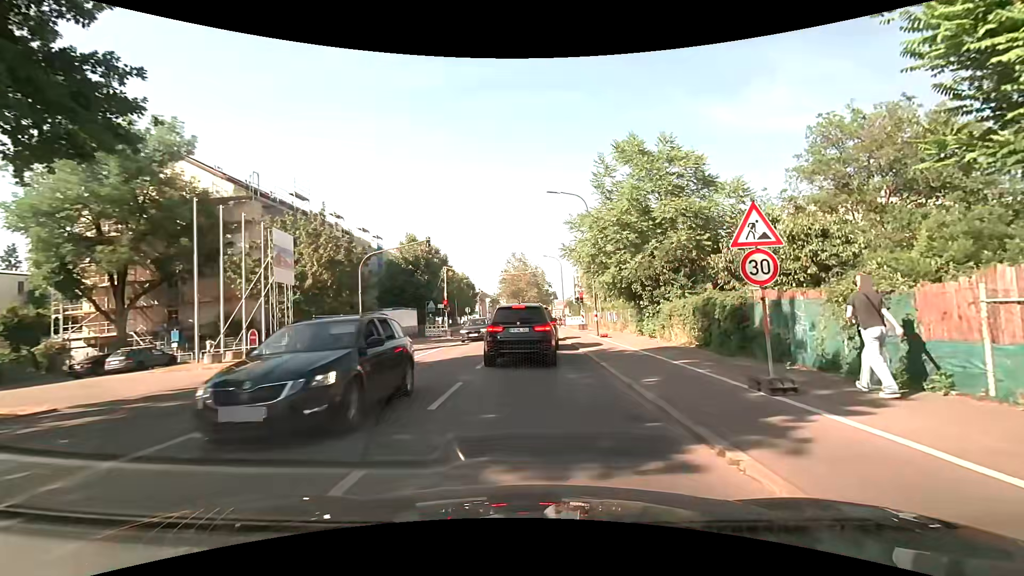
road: secondary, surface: asphalt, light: Day
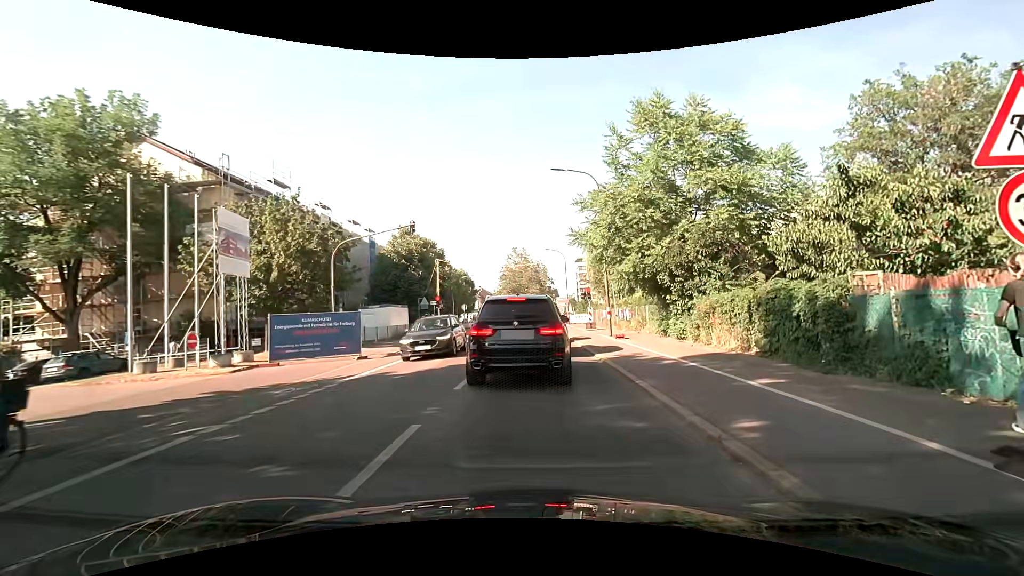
(-0.1, +4.0) m; -2°
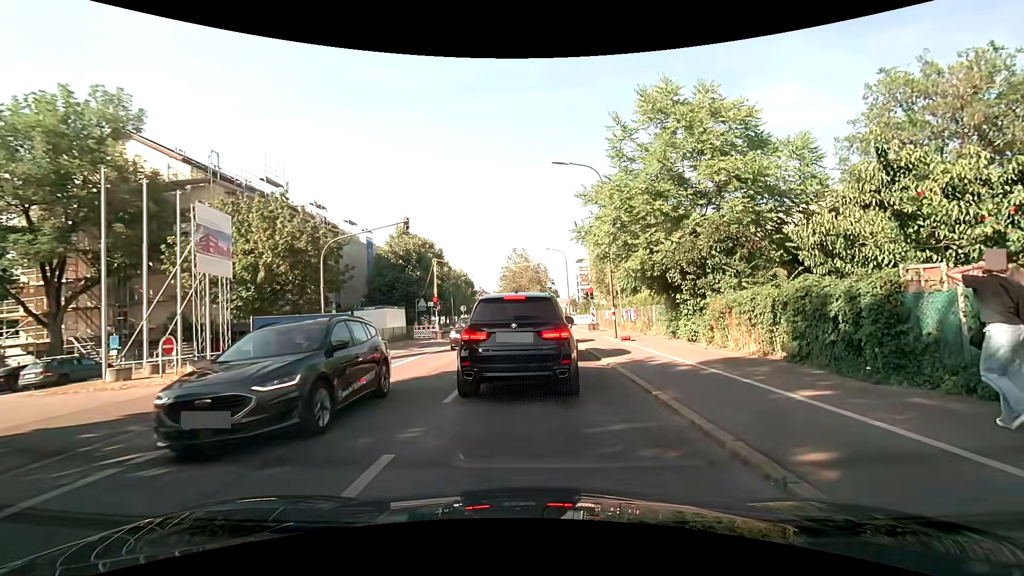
(0.0, +1.2) m; -1°
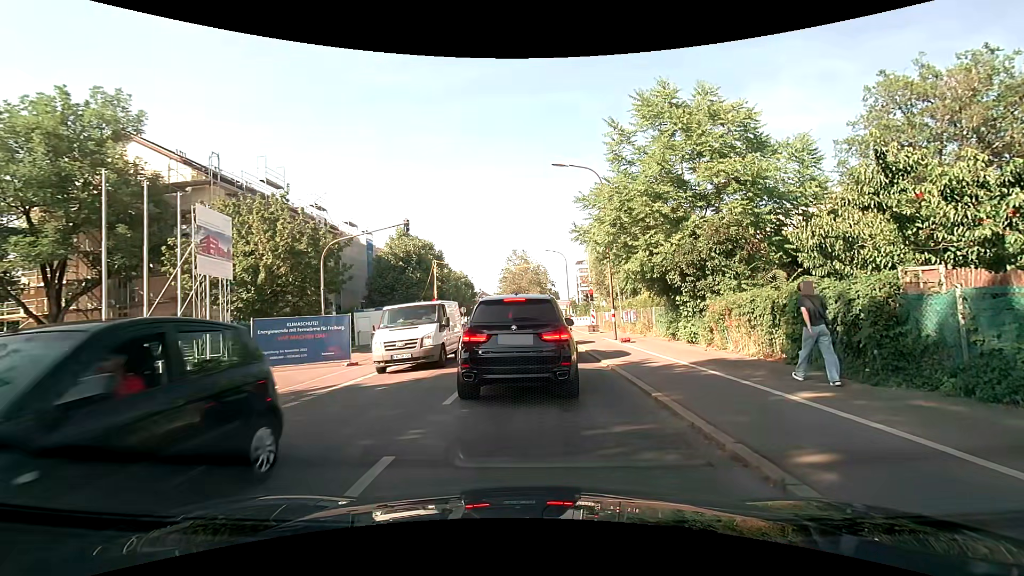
(0.0, +0.1) m; 0°
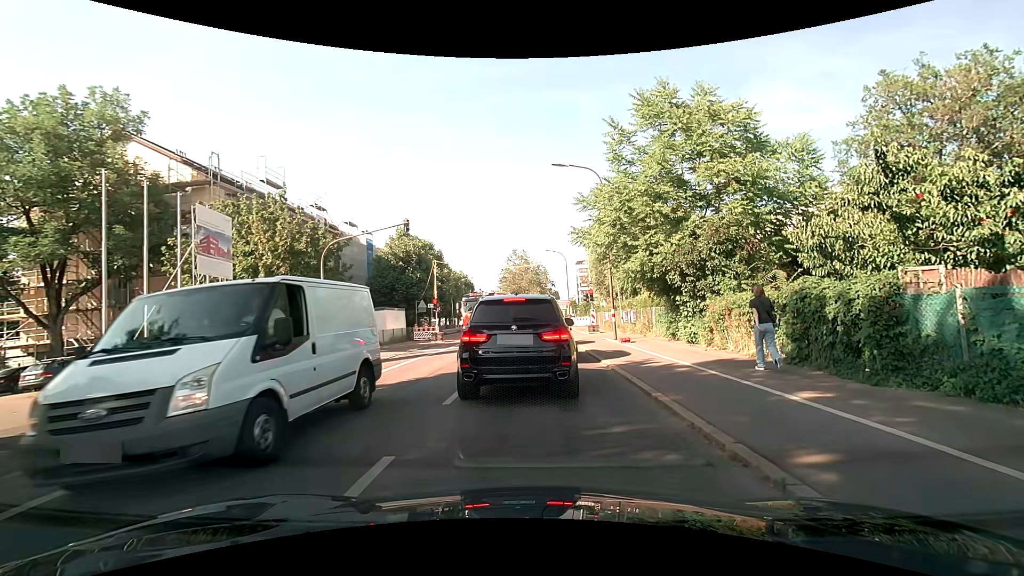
(0.0, 0.0) m; 0°
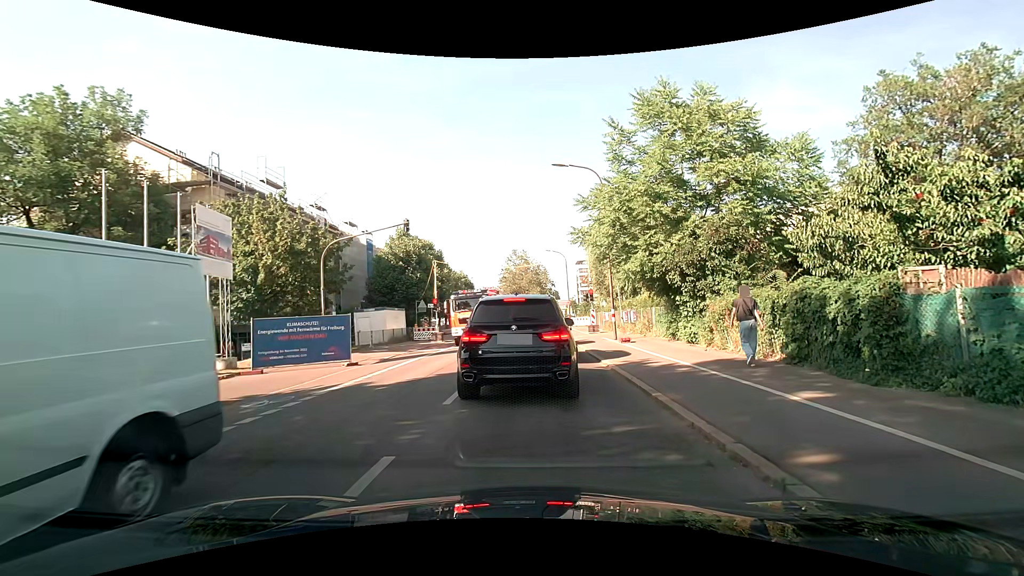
(0.0, 0.0) m; 0°
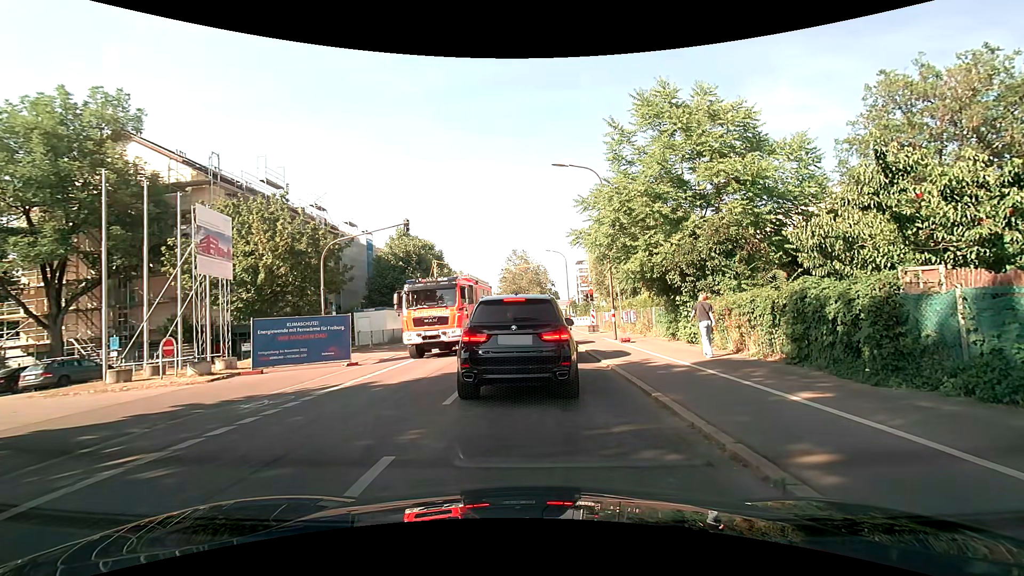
(0.0, 0.0) m; 0°
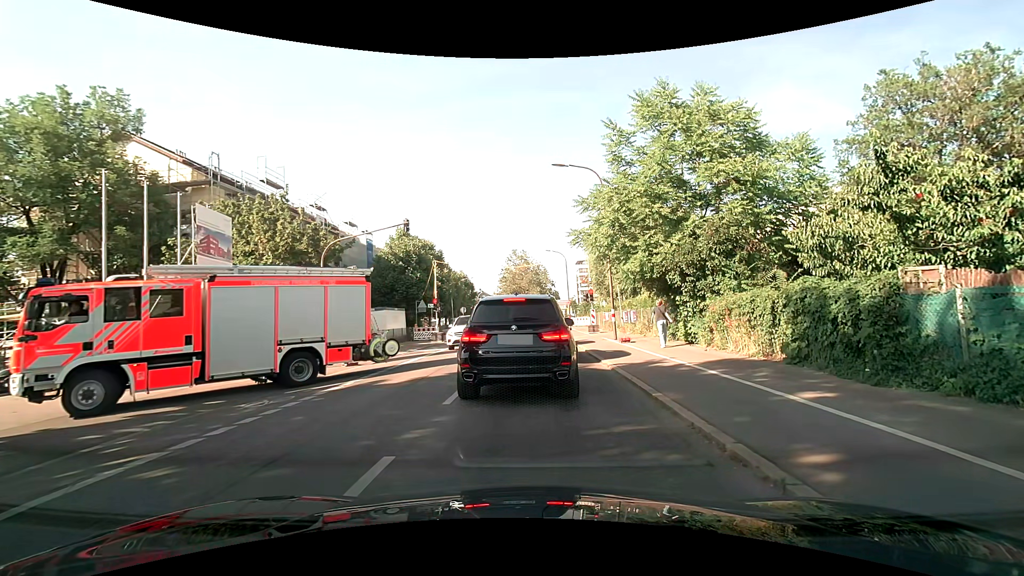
(0.0, 0.0) m; 0°
(0, +10) (+1, +20) (+1, +30) (+1, +40) (+2, +50) (+2, +60) (+3, +70) (+5, +80) (+7, +89) (+9, +99) m
